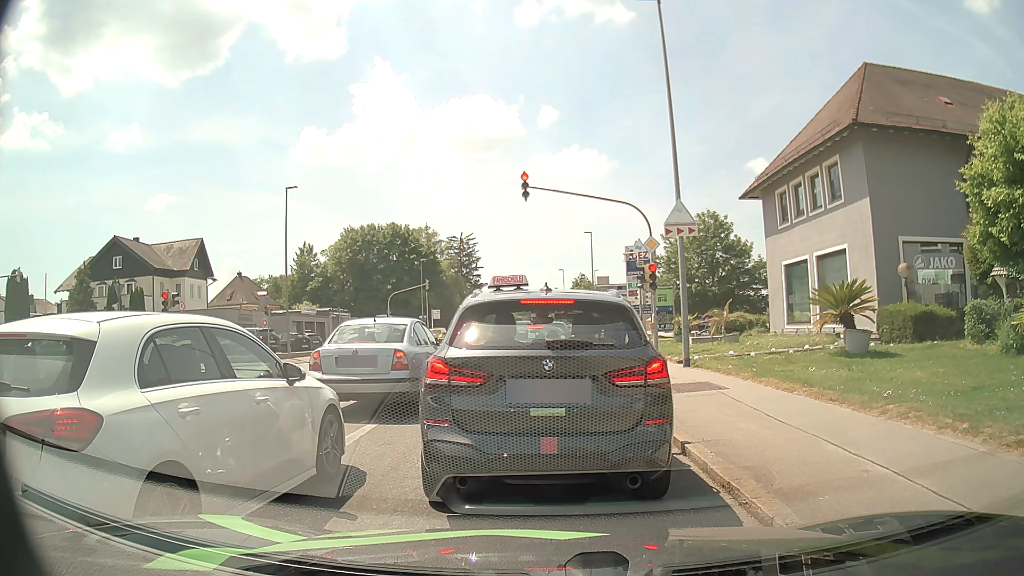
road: tertiary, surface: asphalt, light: Day
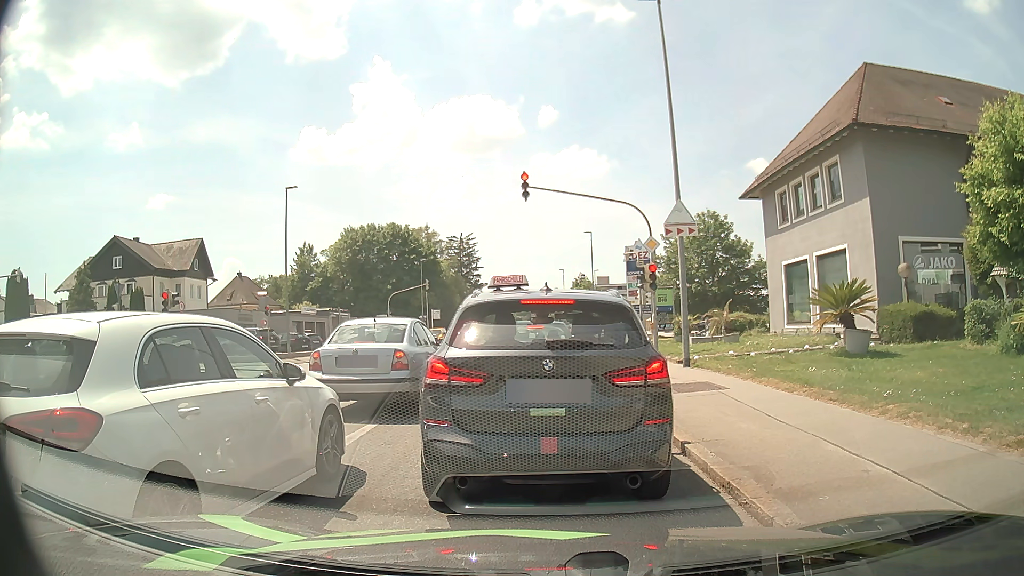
(0.0, 0.0) m; 0°
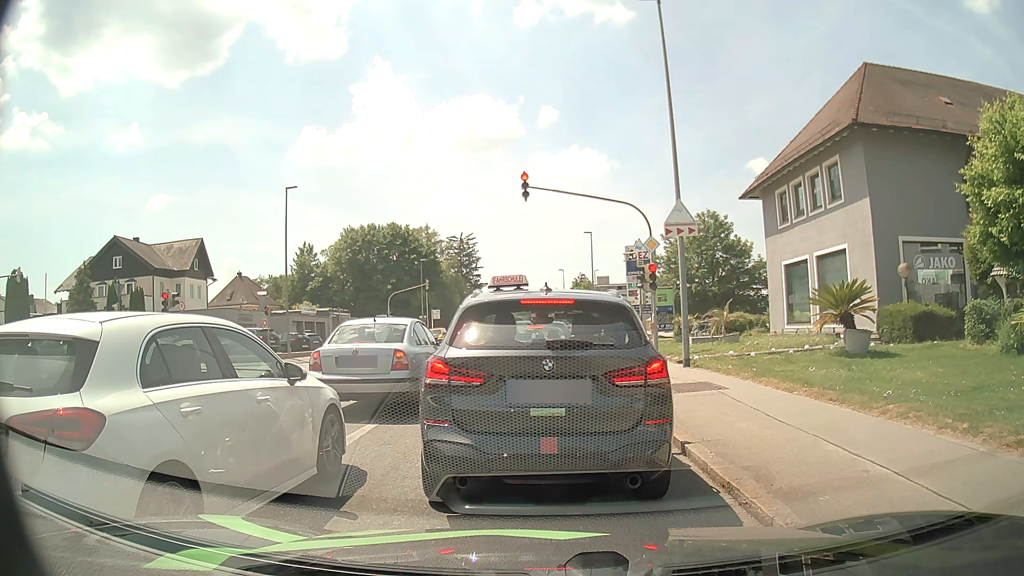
(0.0, 0.0) m; 0°
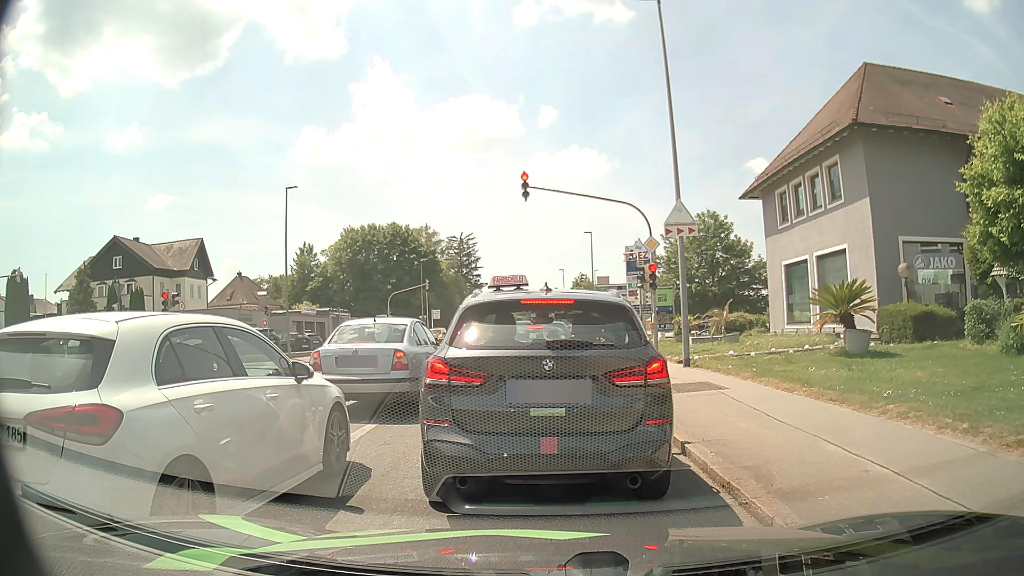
(0.0, 0.0) m; 0°
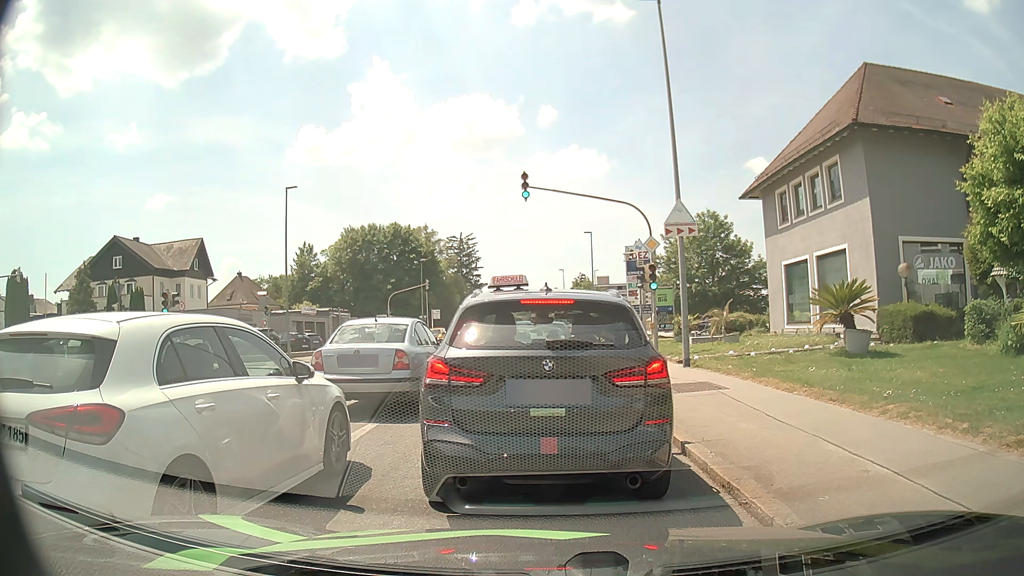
(0.0, 0.0) m; 0°
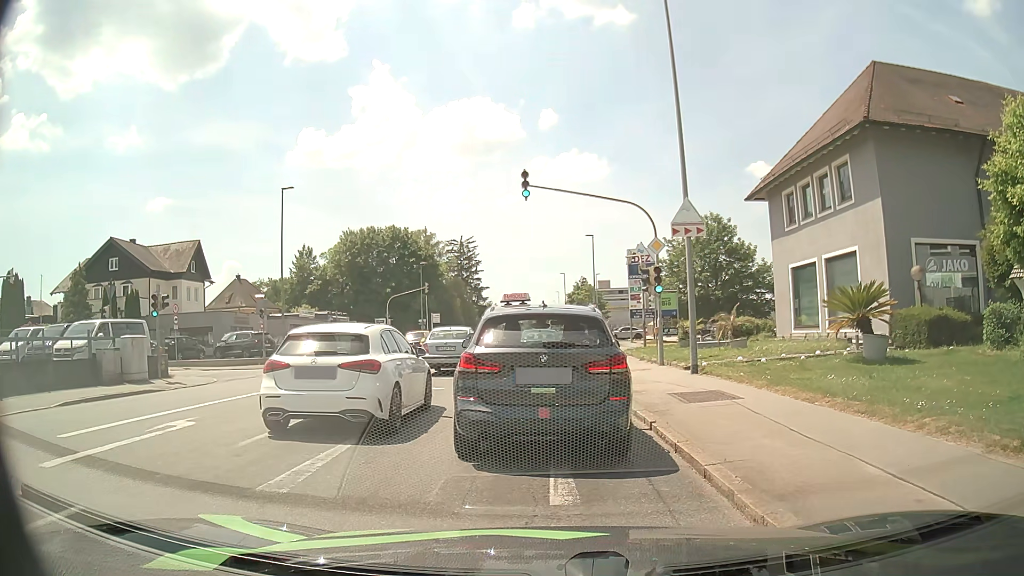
(0.0, +0.9) m; +1°
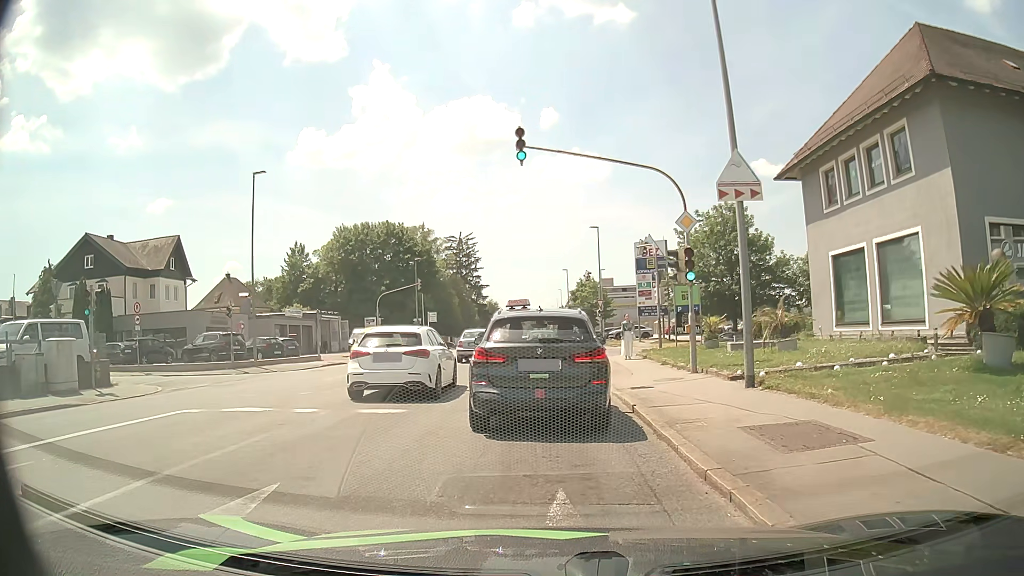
(-0.1, +4.7) m; -1°
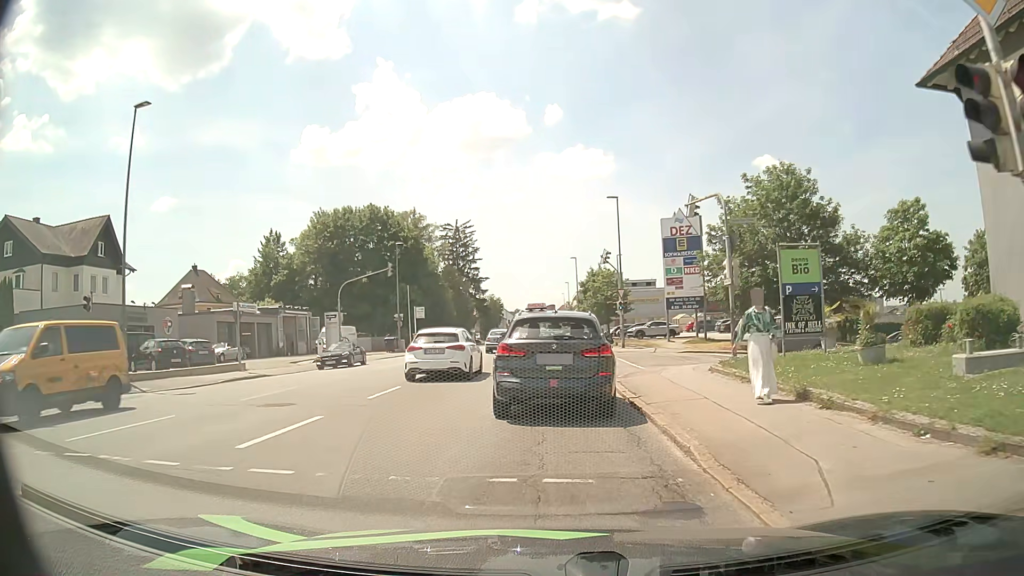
(-0.1, +12.7) m; 0°
(0, +10) (0, +20) (0, +30) (-1, +40) (-1, +50) (-1, +60) (-1, +70) (-1, +80) (-1, +90) (-1, +100) m
